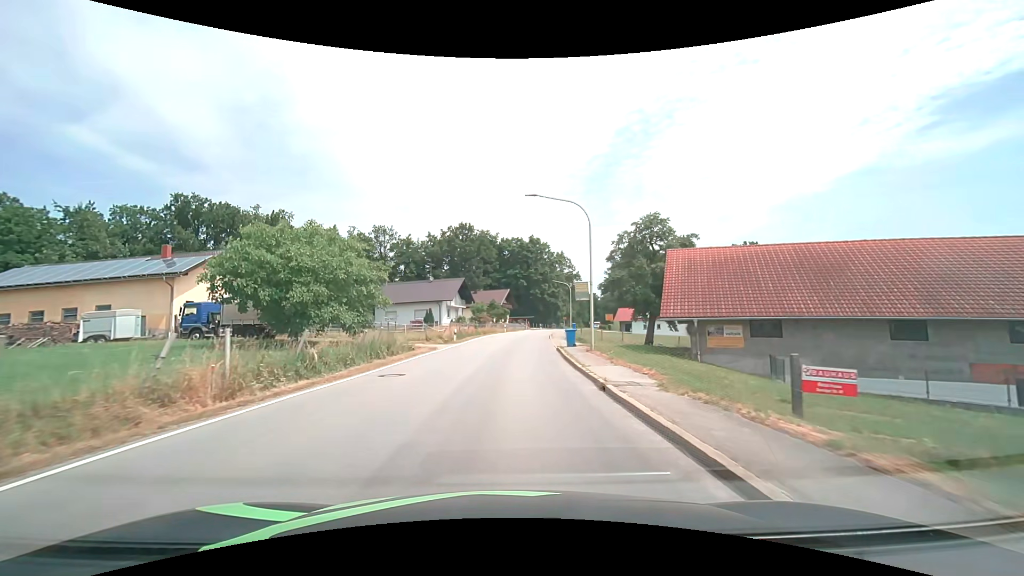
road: secondary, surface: asphalt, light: Day
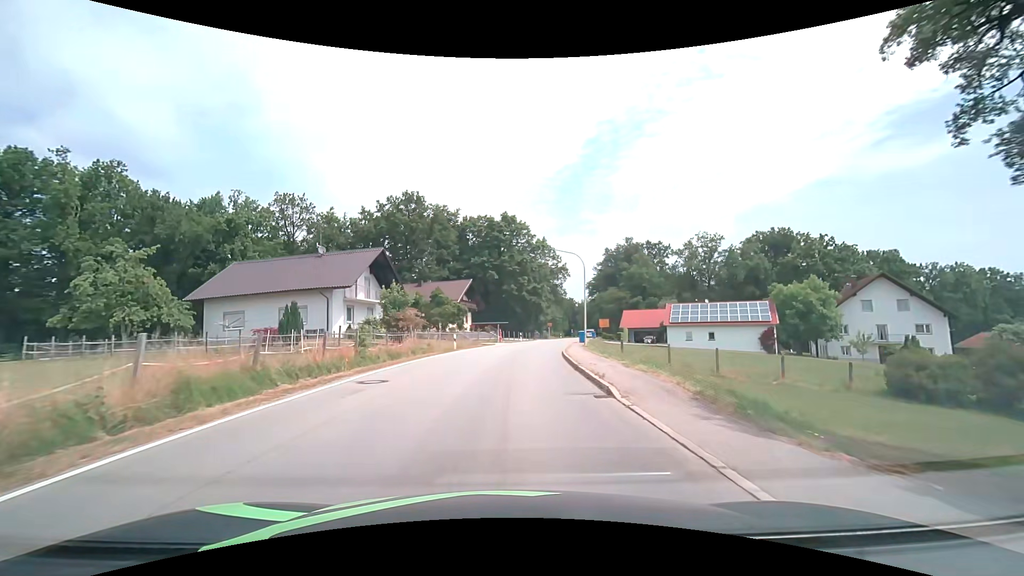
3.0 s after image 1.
(+1.1, +35.5) m; +3°
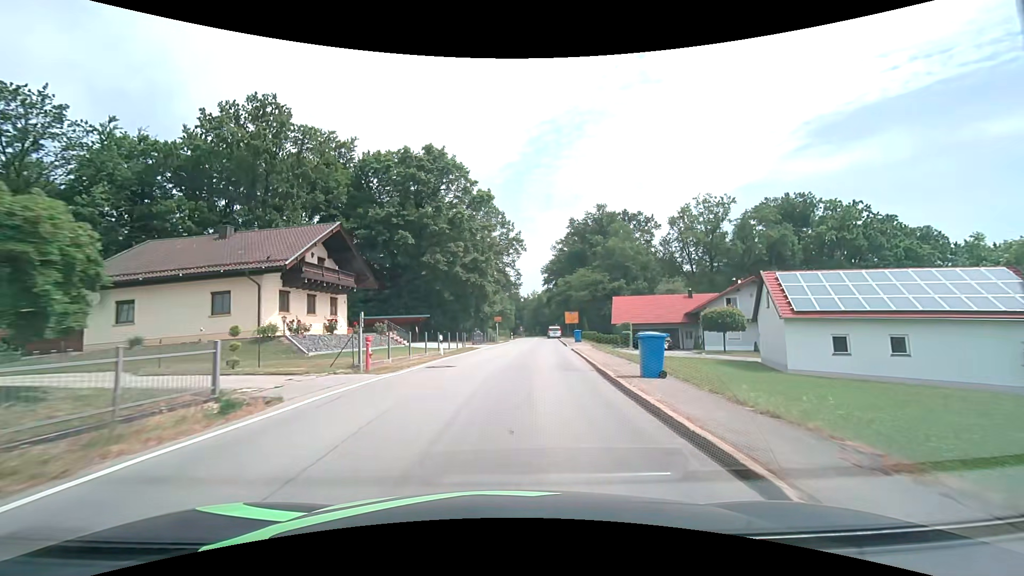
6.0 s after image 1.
(+1.8, +34.5) m; +6°
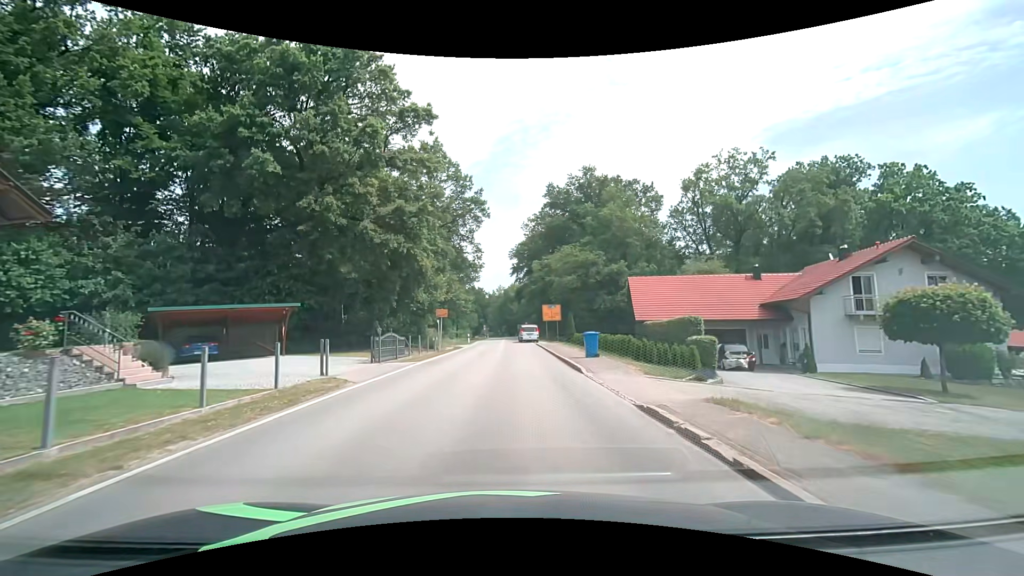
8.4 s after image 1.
(+1.2, +23.4) m; +4°
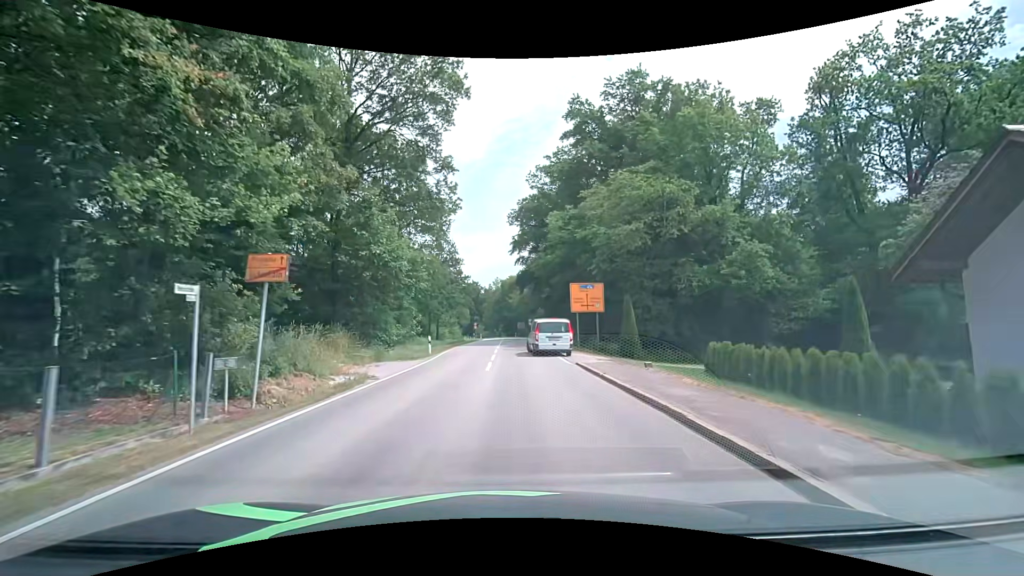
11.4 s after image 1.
(0.0, +28.2) m; 0°
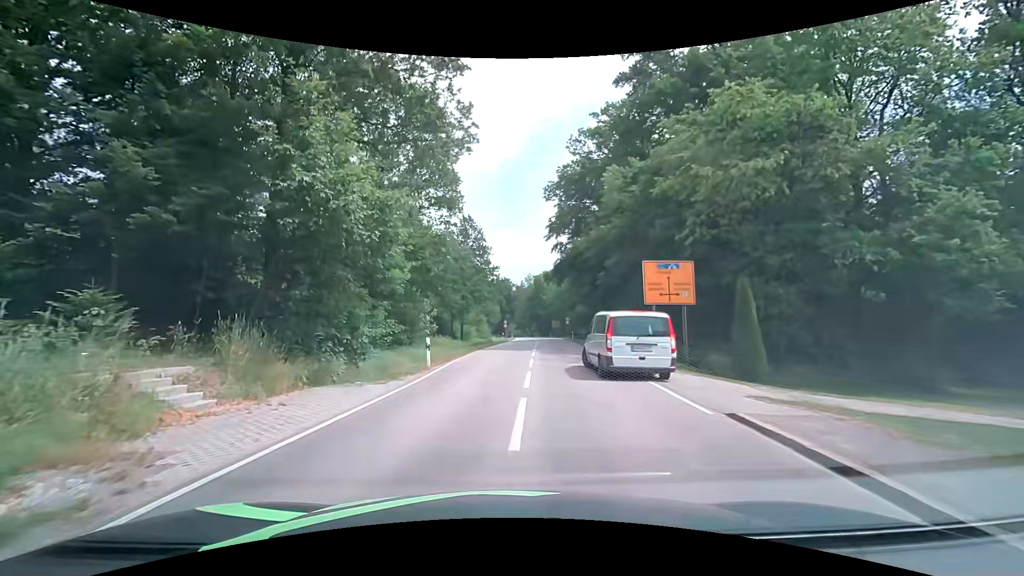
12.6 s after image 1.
(-0.2, +10.9) m; -3°
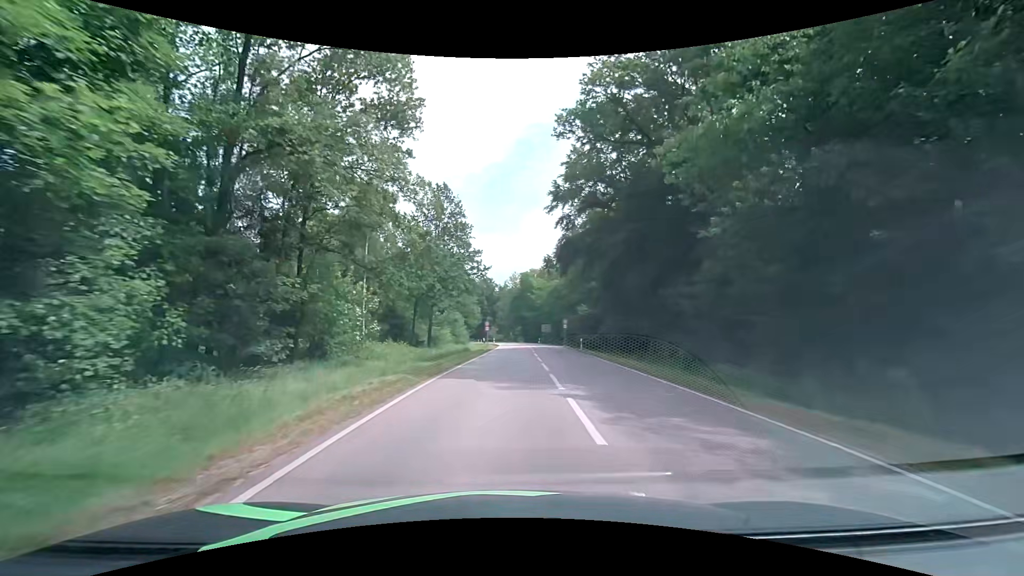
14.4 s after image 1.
(-0.5, +17.2) m; +1°
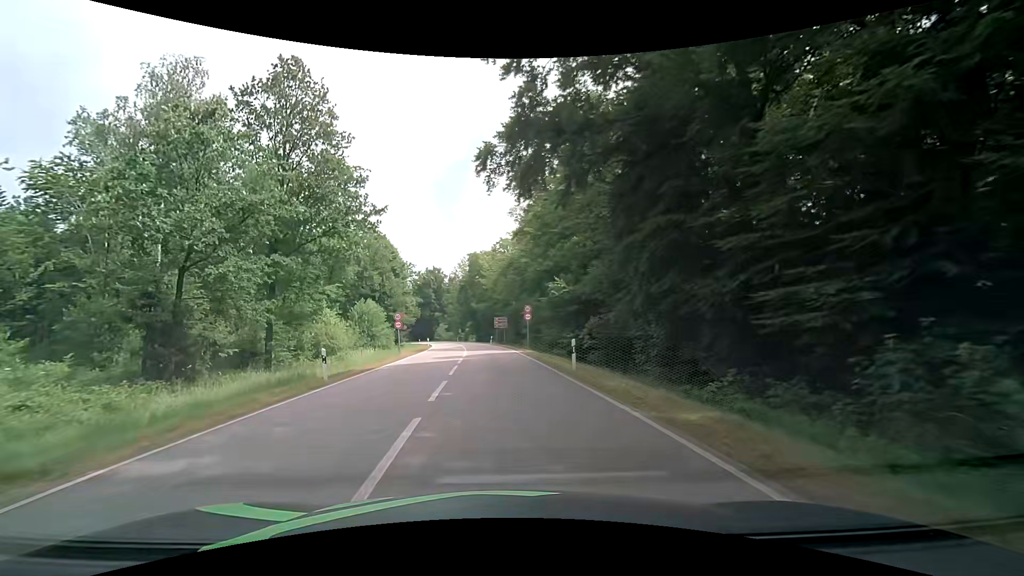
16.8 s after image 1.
(+2.7, +25.5) m; +5°
